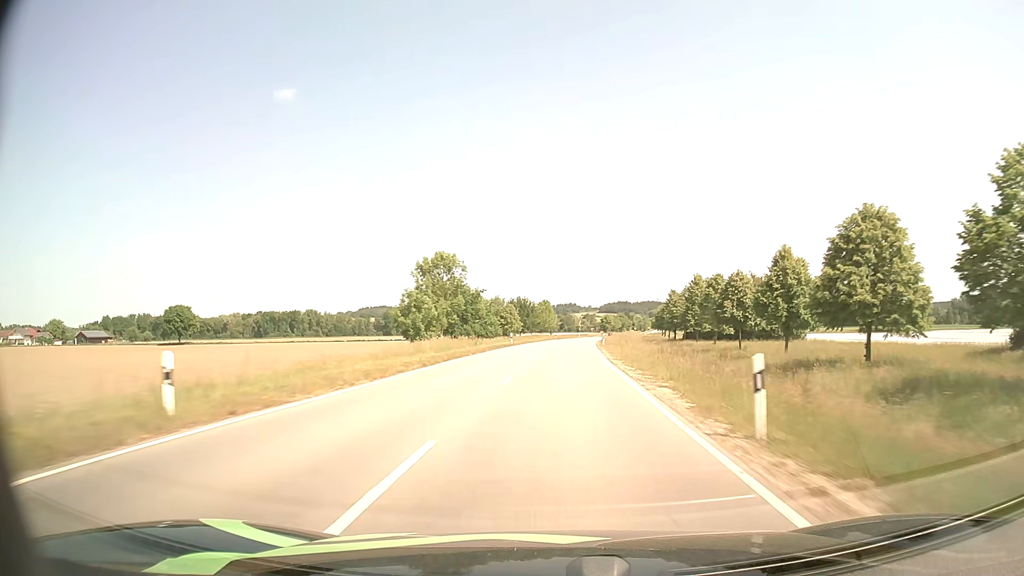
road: tertiary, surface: asphalt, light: Day
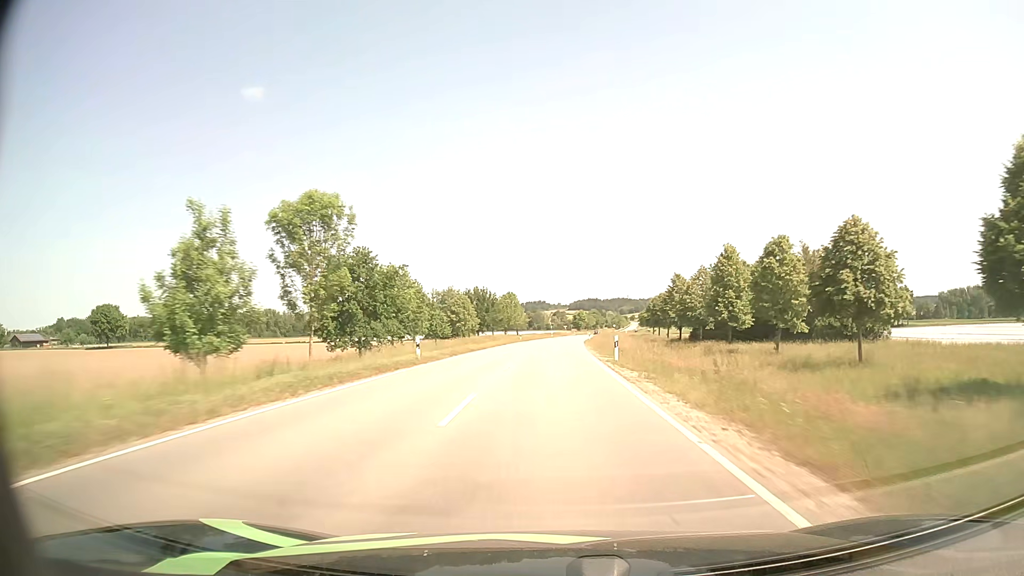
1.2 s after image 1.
(+0.9, +31.3) m; +3°
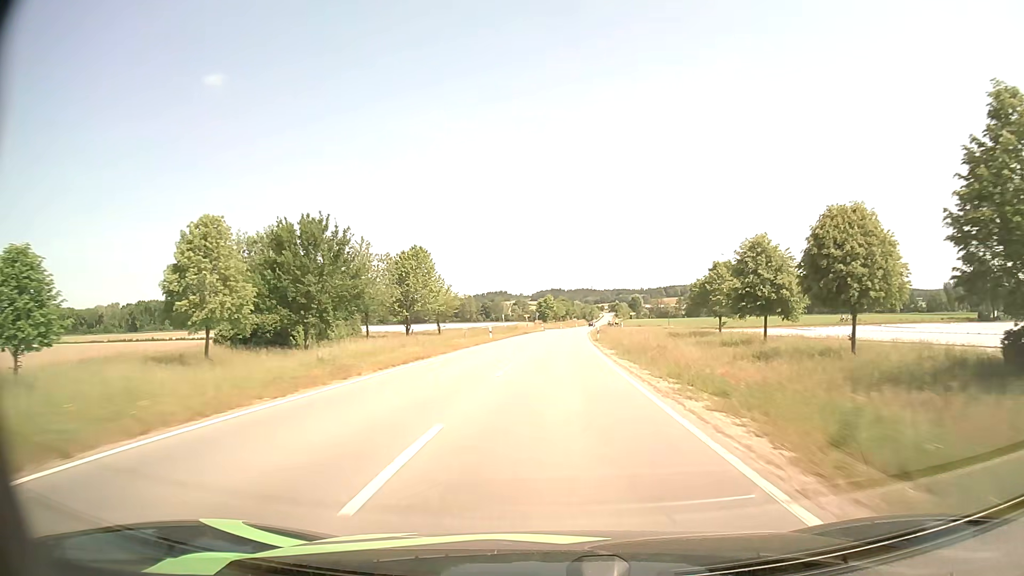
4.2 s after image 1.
(+2.1, +77.0) m; +3°
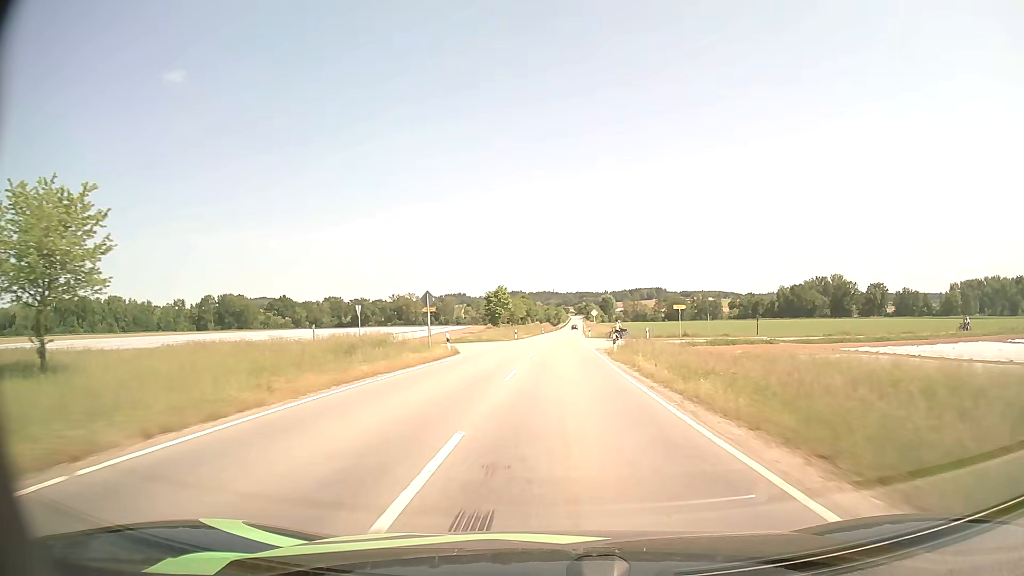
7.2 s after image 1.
(+1.9, +73.1) m; +3°
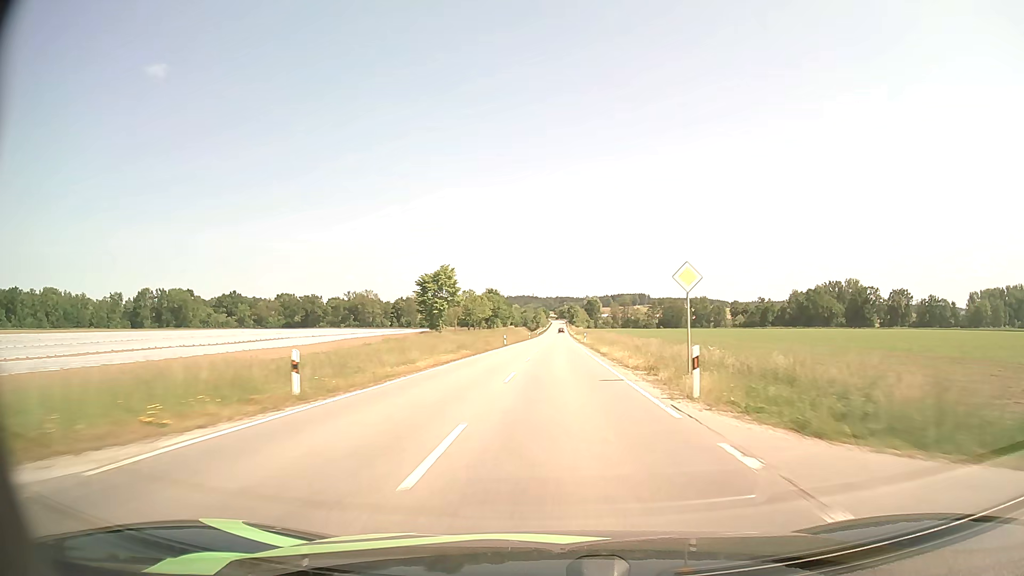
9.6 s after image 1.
(+1.1, +59.7) m; +2°
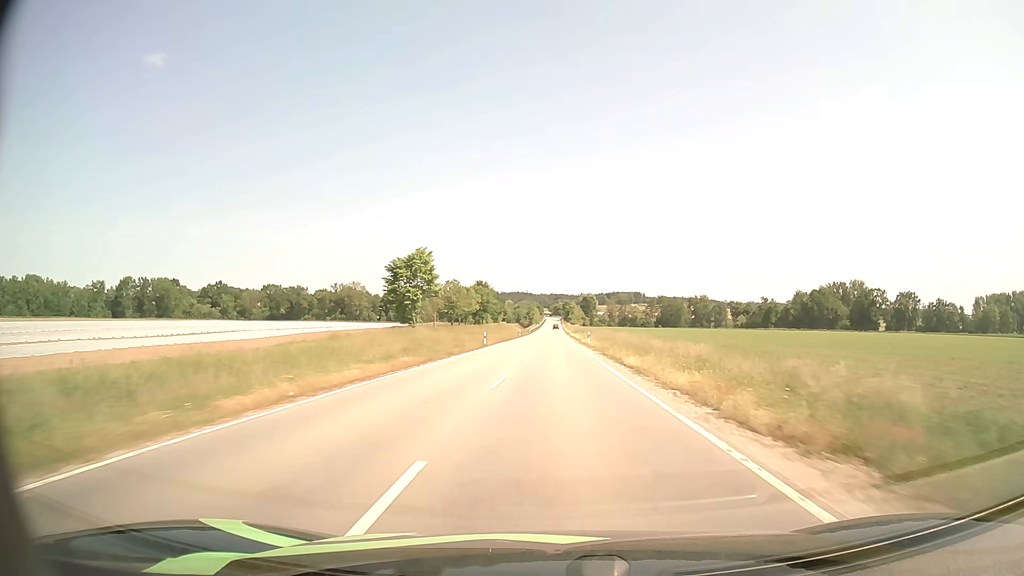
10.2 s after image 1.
(+0.1, +15.4) m; 0°
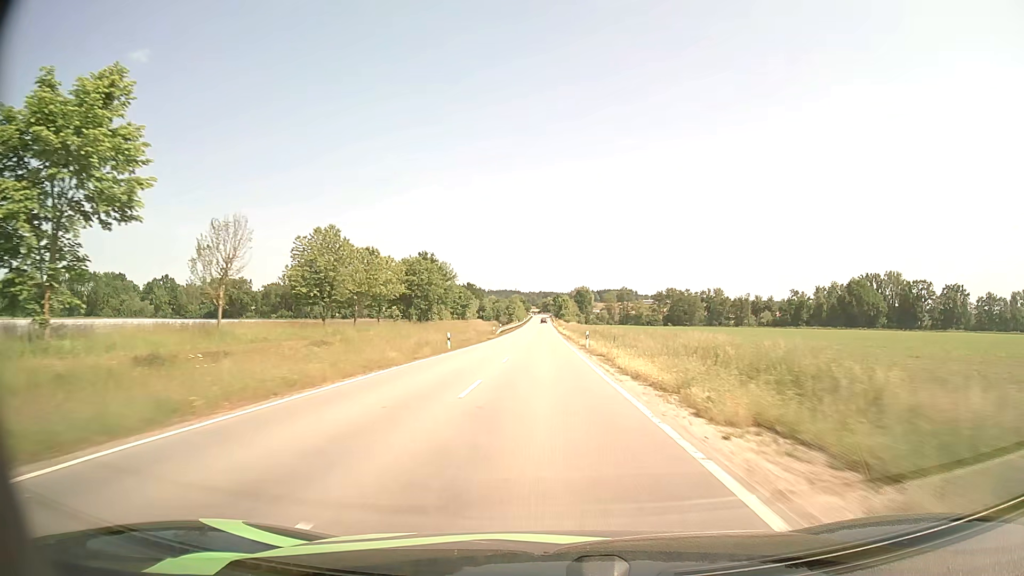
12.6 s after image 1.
(+1.0, +63.1) m; +1°
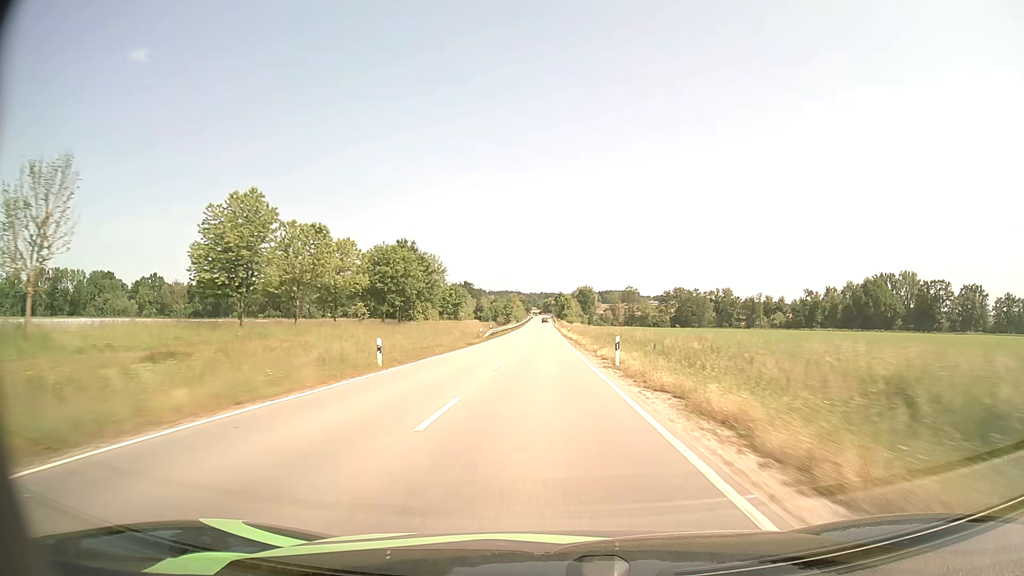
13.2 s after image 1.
(0.0, +16.2) m; 0°
(0, +10) (0, +20) (0, +30) (0, +40) (0, +50) (0, +60) (0, +70) (0, +80) (0, +90) (0, +100) m
